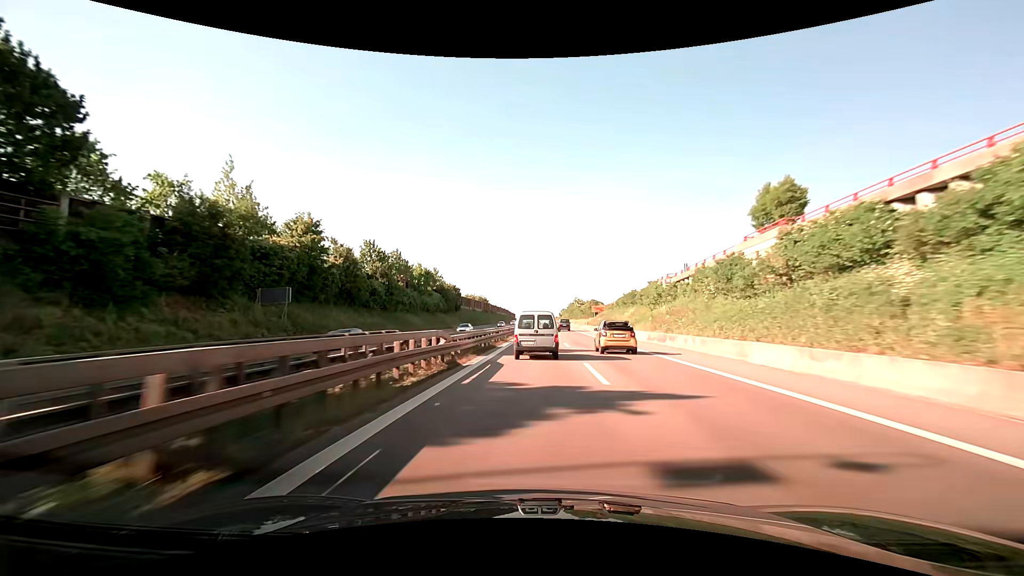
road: trunk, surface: asphalt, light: Day
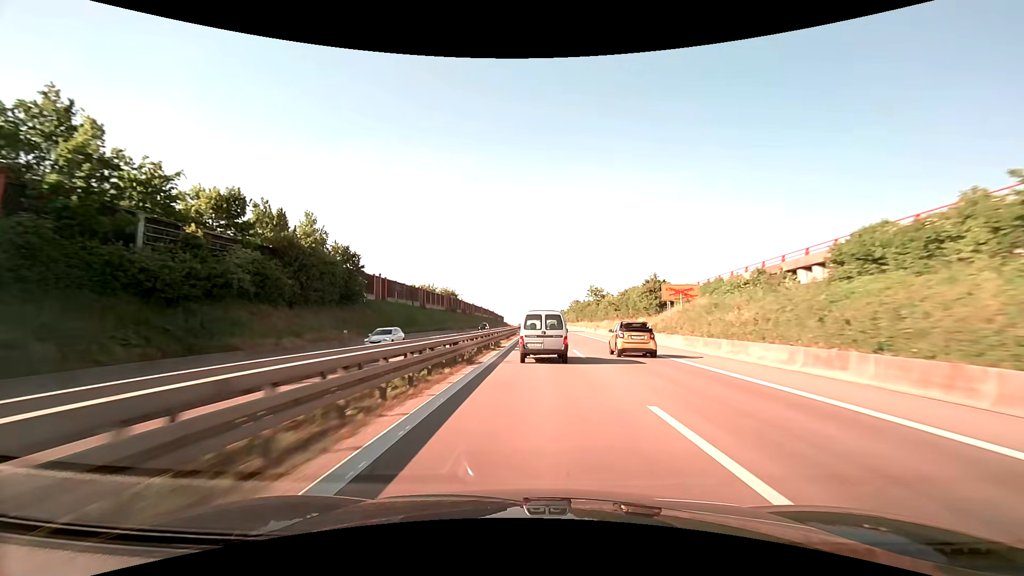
(-1.3, +63.1) m; -1°
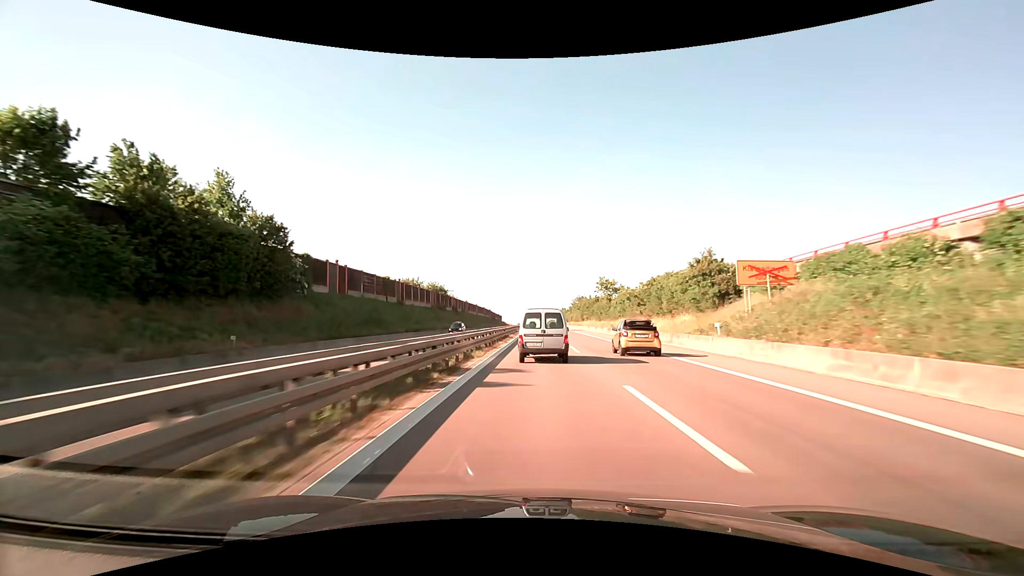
(0.0, +15.5) m; 0°
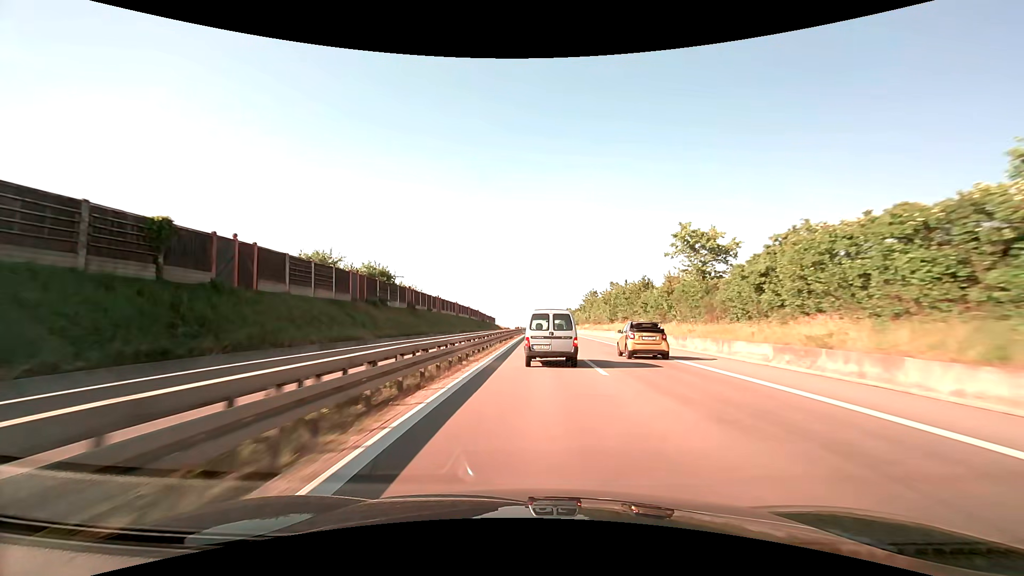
(+0.1, +45.4) m; 0°
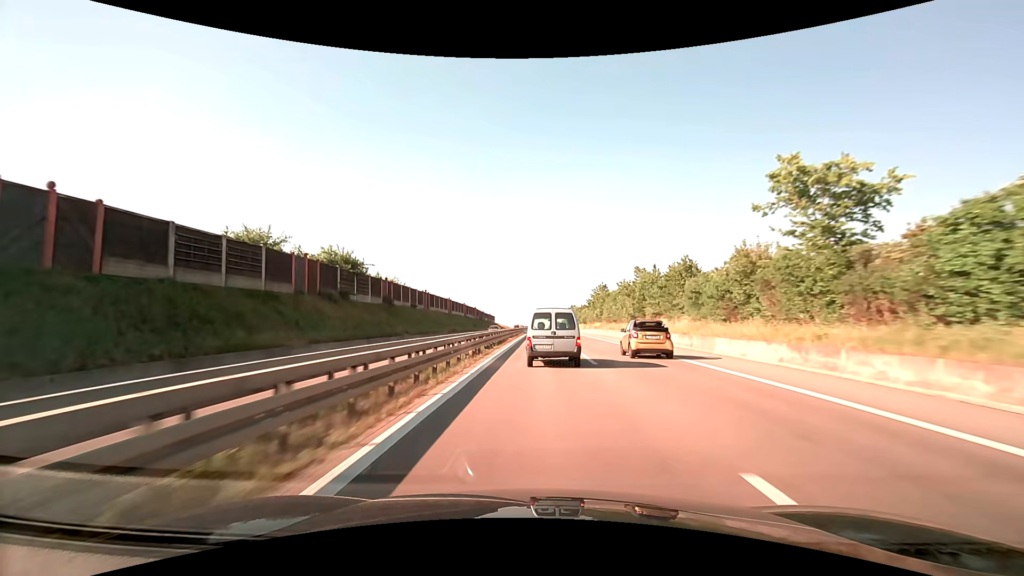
(0.0, +14.9) m; 0°
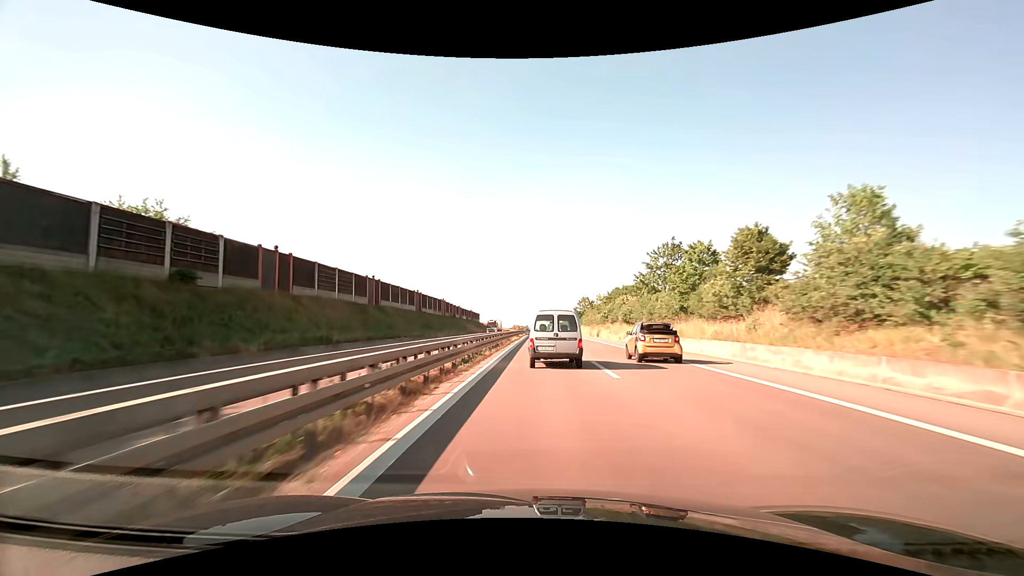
(-0.1, +57.7) m; 0°
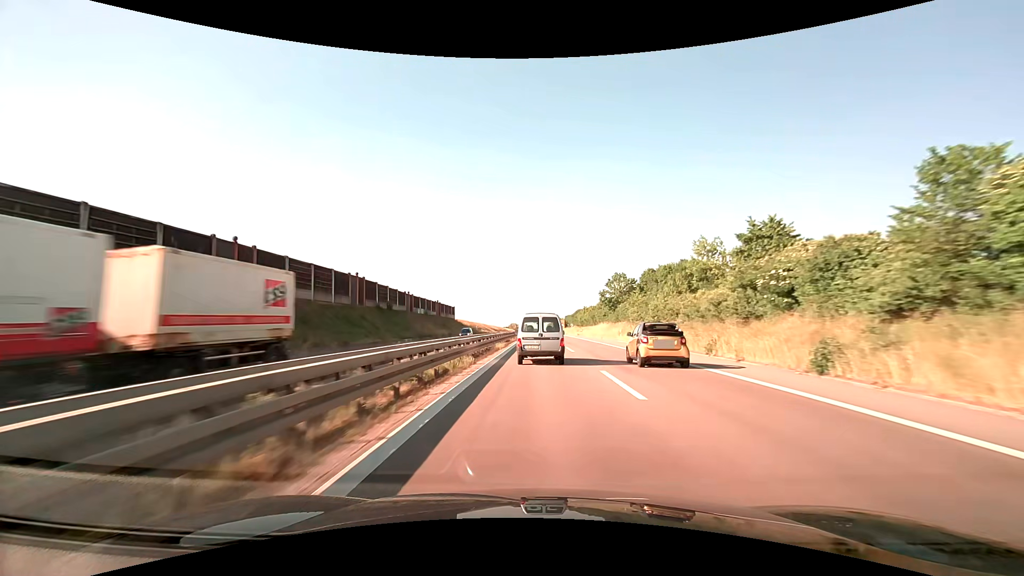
(+0.1, +58.2) m; 0°
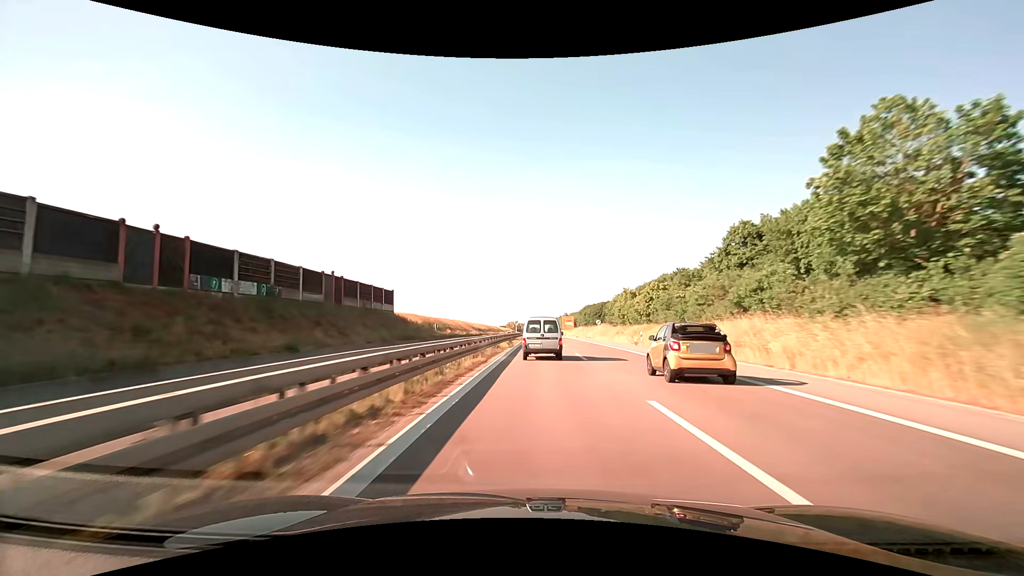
(-0.2, +60.6) m; 0°
(0, +10) (0, +20) (0, +30) (0, +40) (0, +50) (0, +60) (0, +70) (0, +80) (0, +90) (0, +100) m
